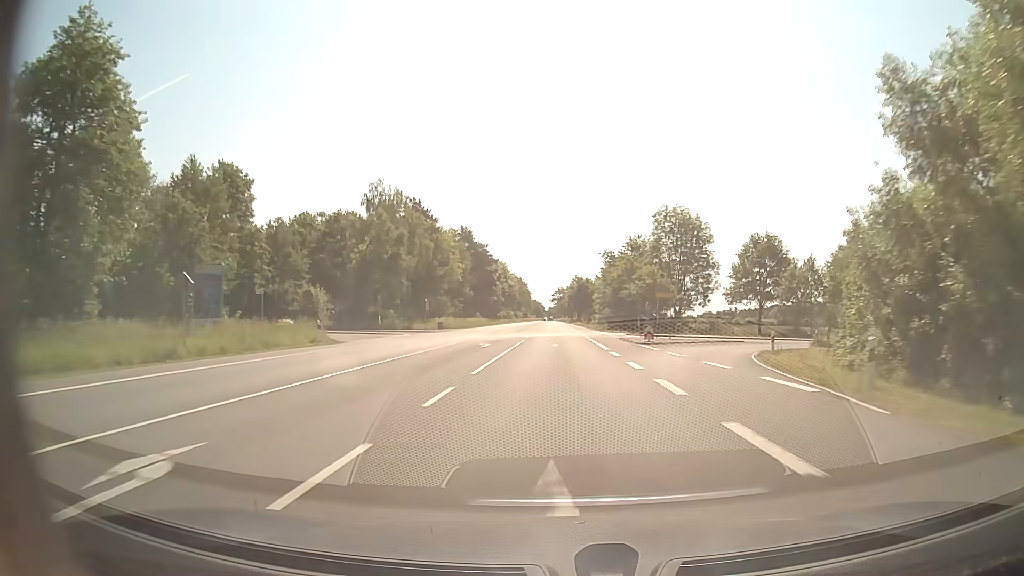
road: secondary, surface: asphalt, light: Day
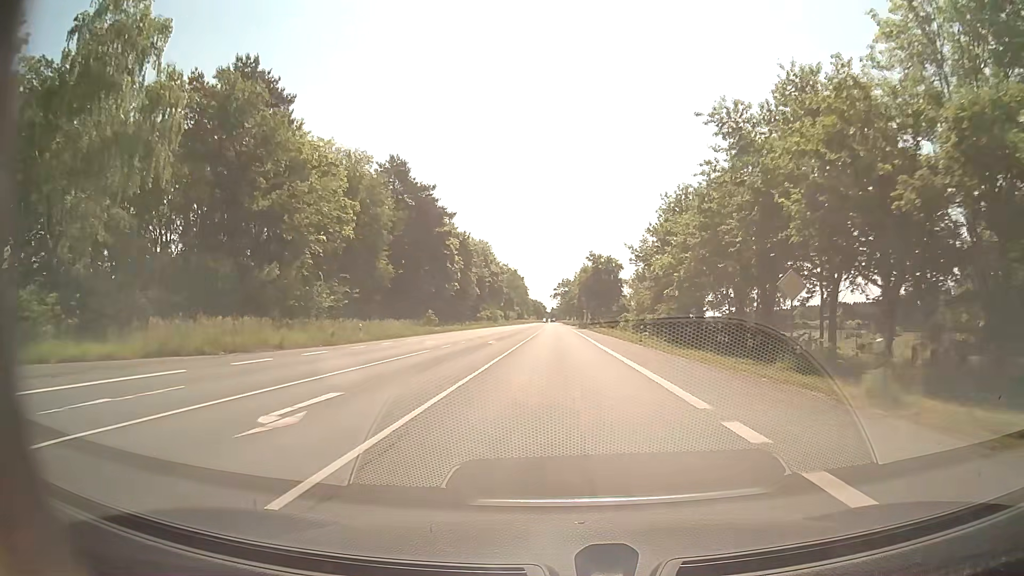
(-0.1, +62.6) m; 0°
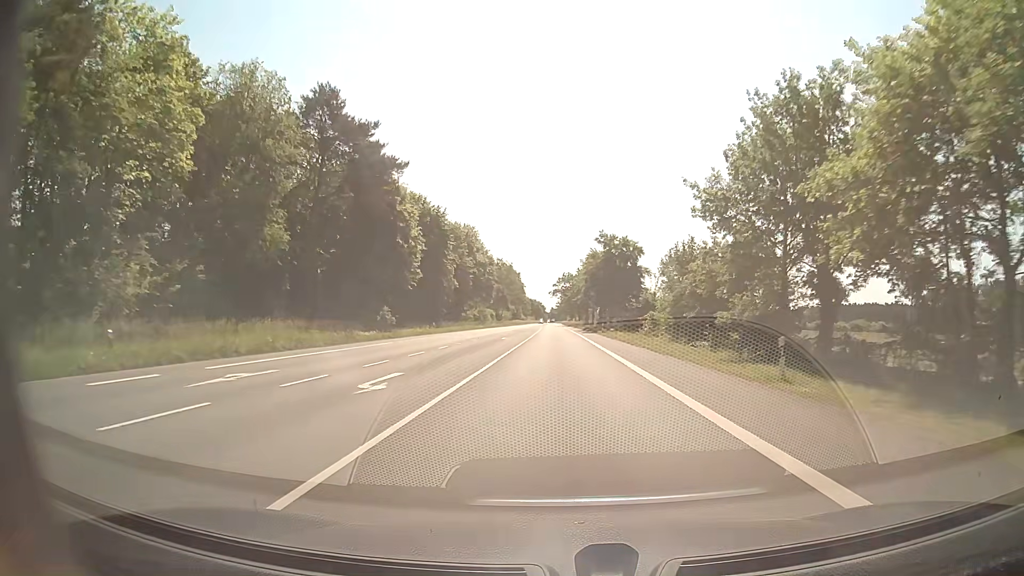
(0.0, +25.3) m; 0°
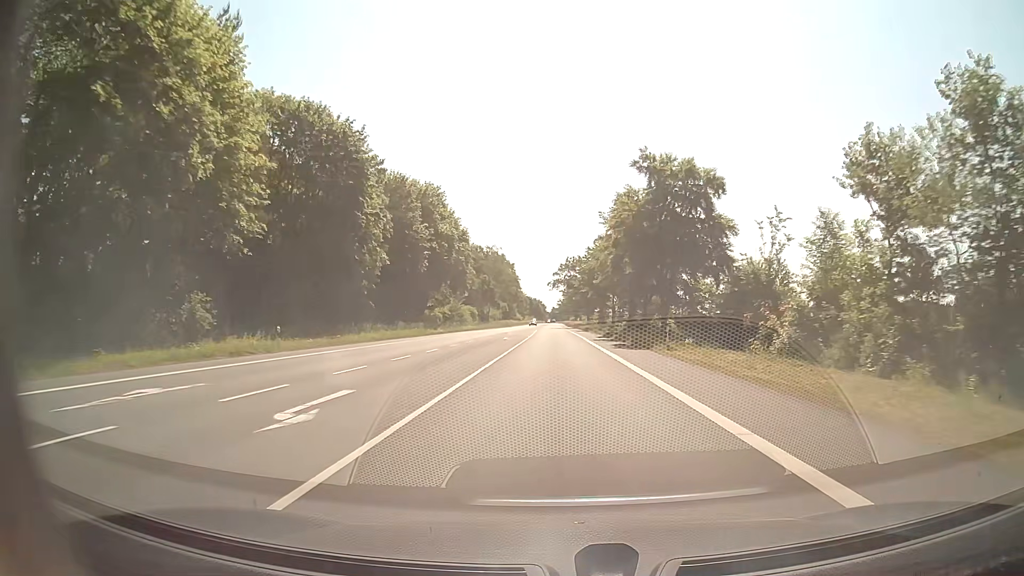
(0.0, +39.5) m; 0°
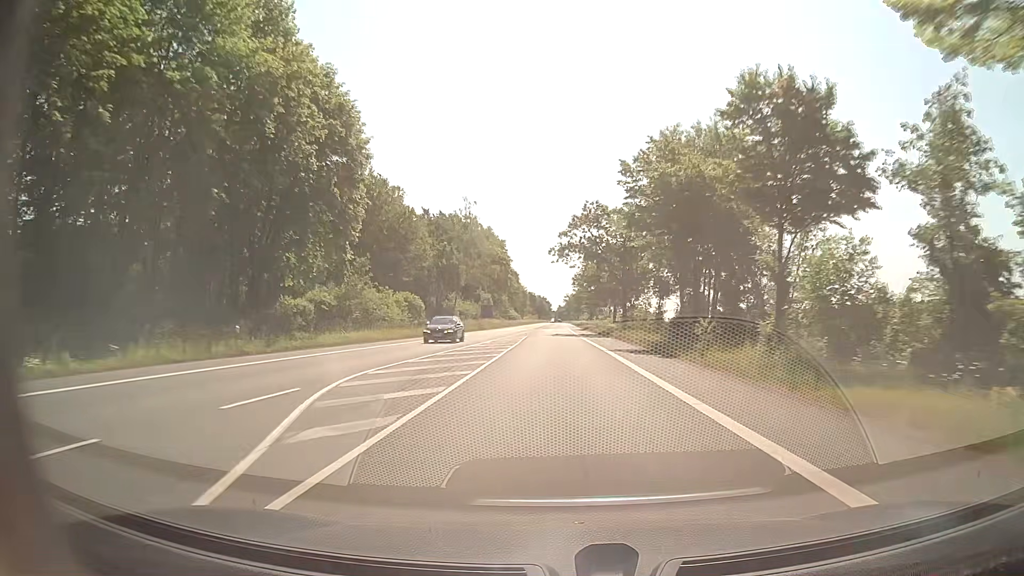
(-0.4, +56.3) m; -1°
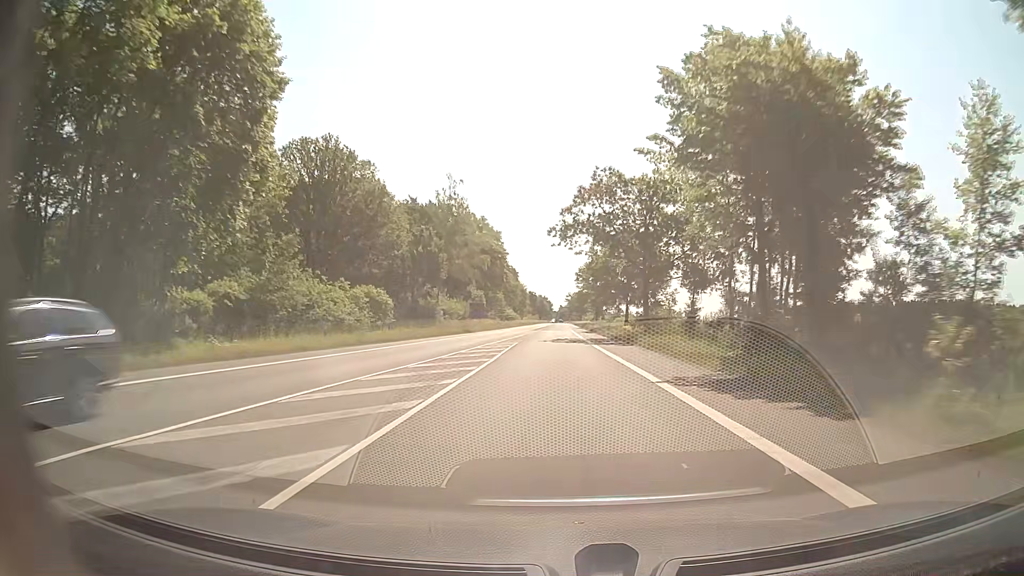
(0.0, +14.7) m; 0°
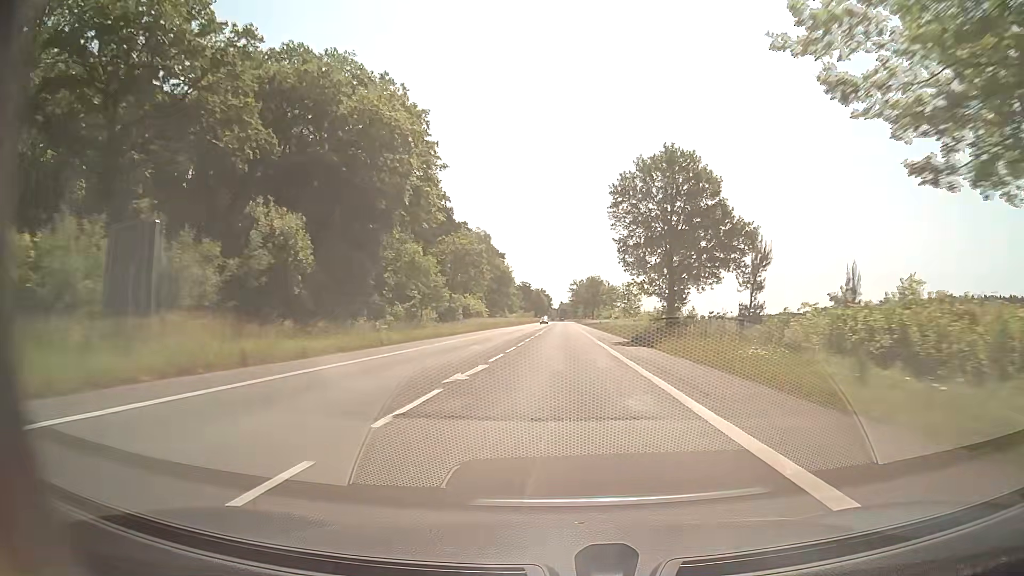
(0.0, +76.0) m; 0°
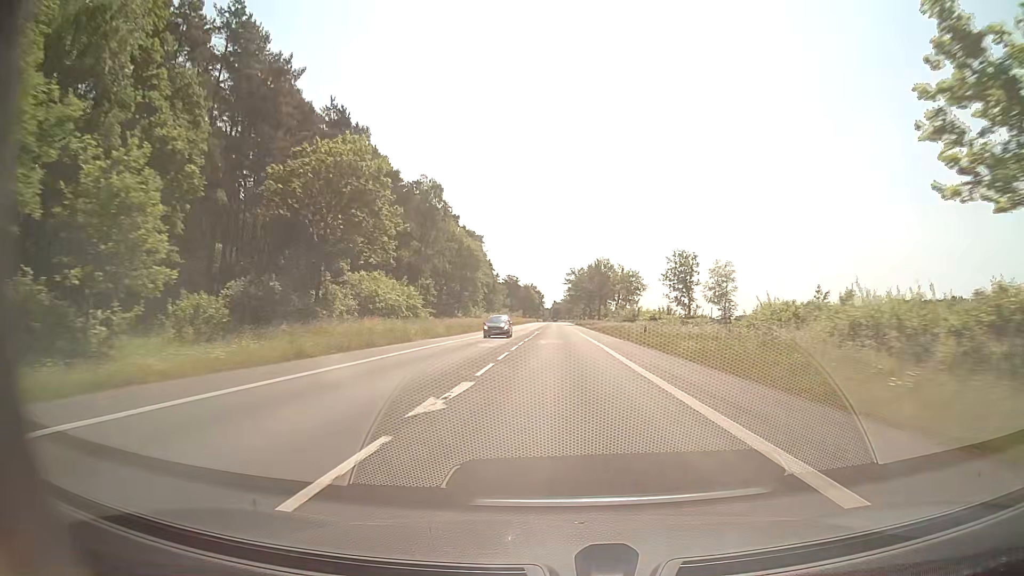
(+0.2, +46.6) m; 0°
(0, +10) (0, +20) (0, +30) (0, +40) (0, +50) (0, +60) (0, +70) (0, +80) (0, +90) (0, +100) m
